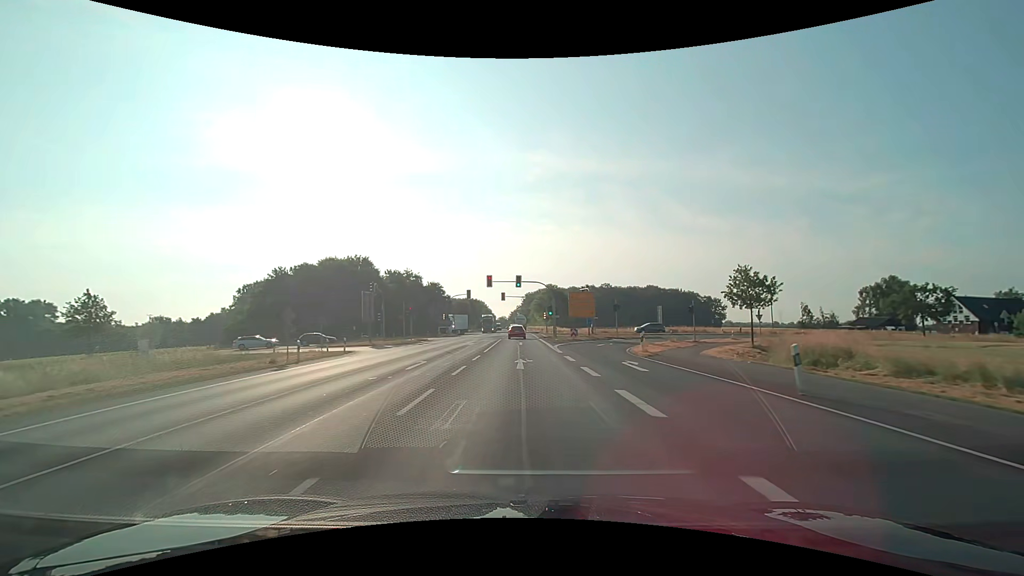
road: primary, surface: asphalt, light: Day
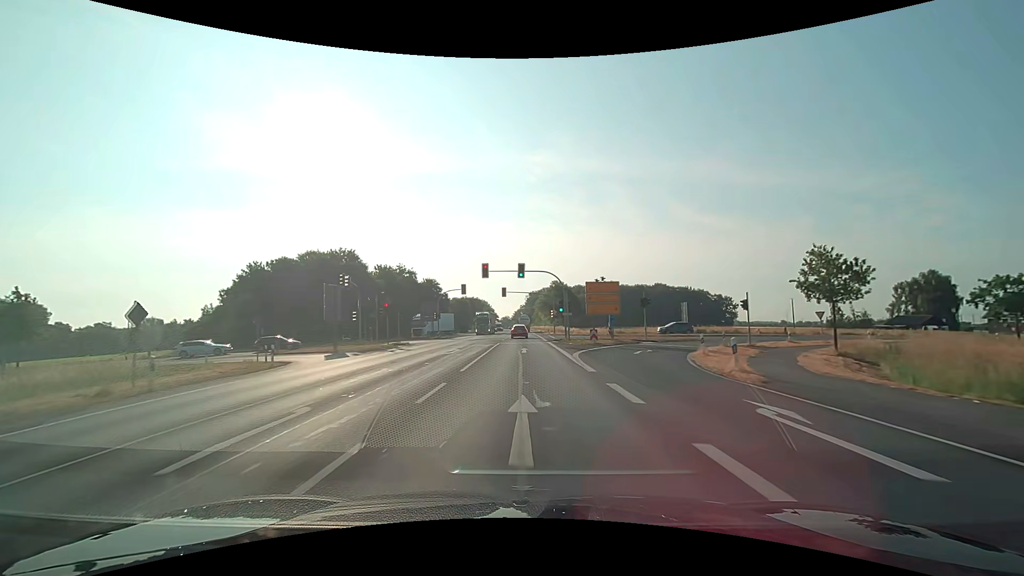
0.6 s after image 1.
(0.0, +10.8) m; 0°
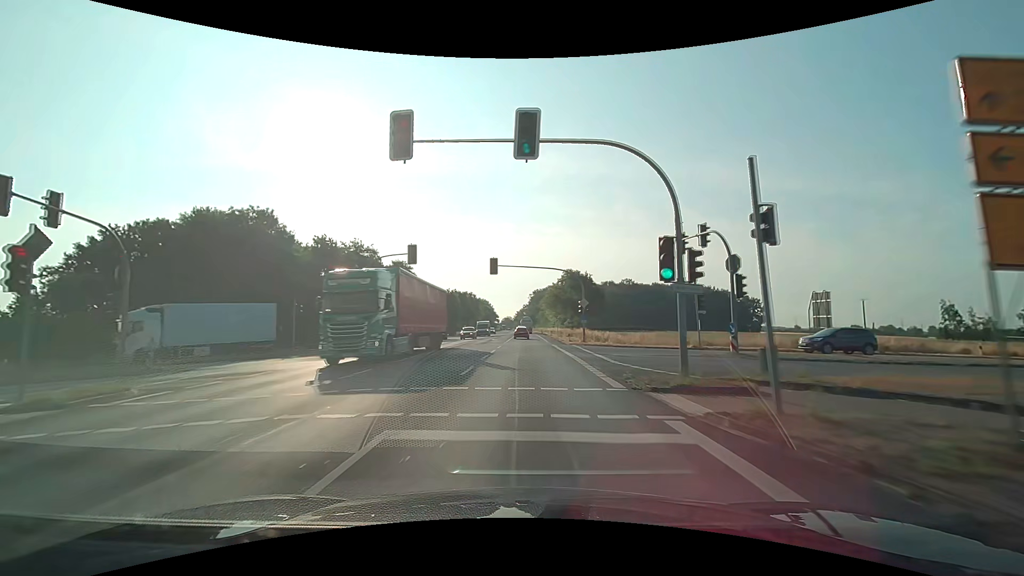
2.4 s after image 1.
(-0.2, +32.4) m; 0°
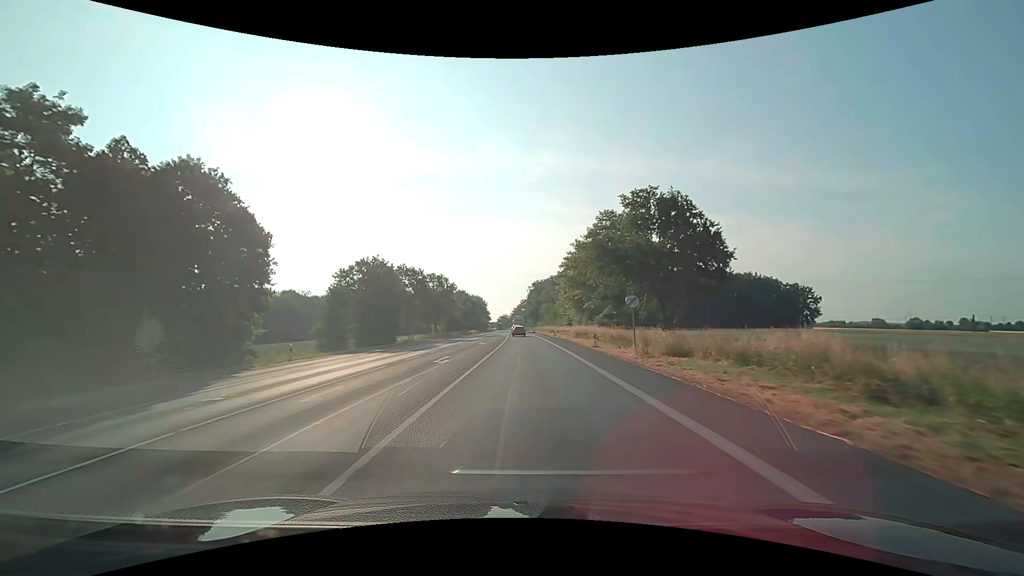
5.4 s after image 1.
(+0.1, +53.9) m; 0°
